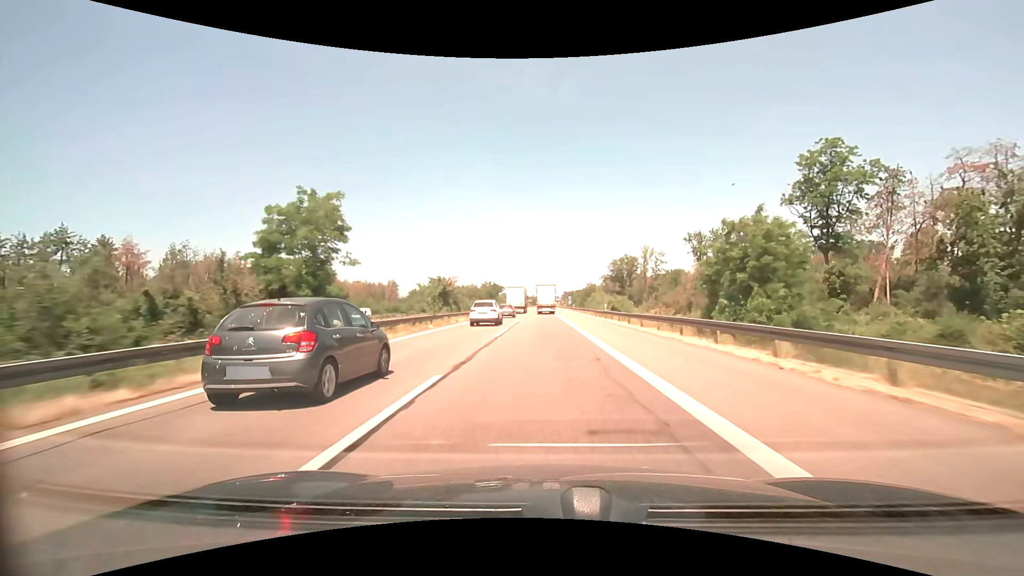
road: motorway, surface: asphalt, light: Day
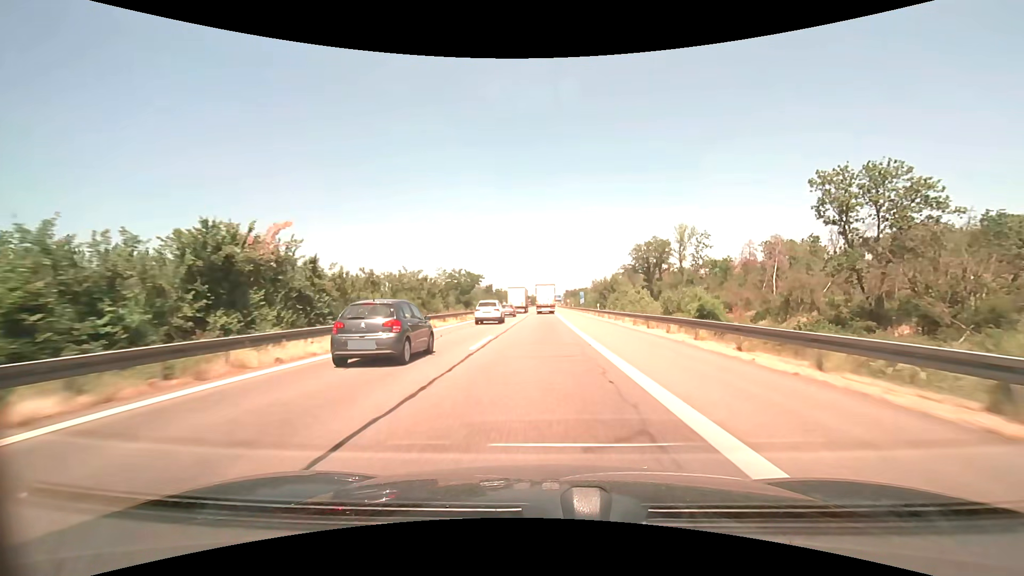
(-0.1, +42.3) m; 0°
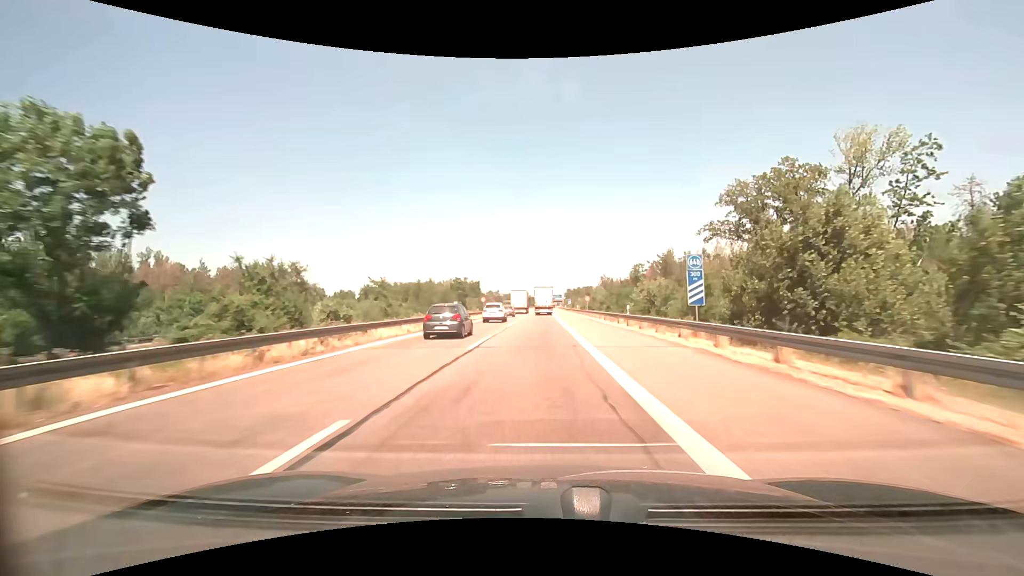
(+0.1, +66.5) m; 0°
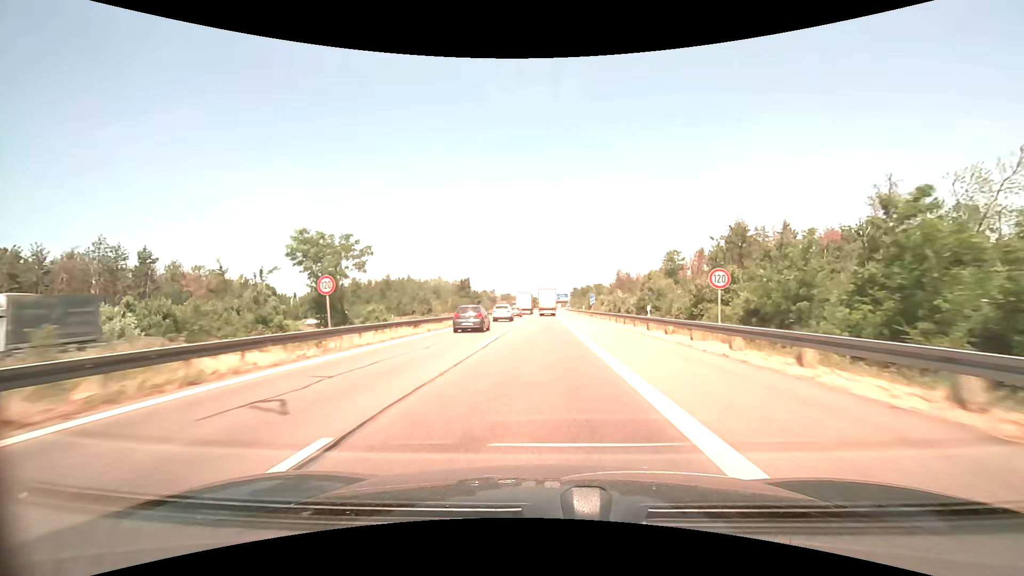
(-0.1, +52.8) m; 0°
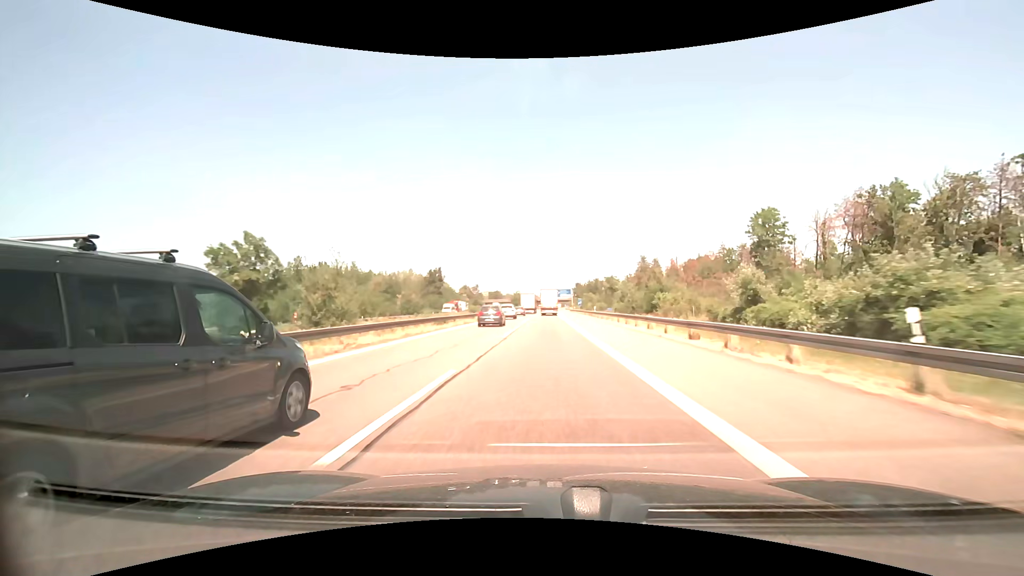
(-0.1, +67.2) m; 0°
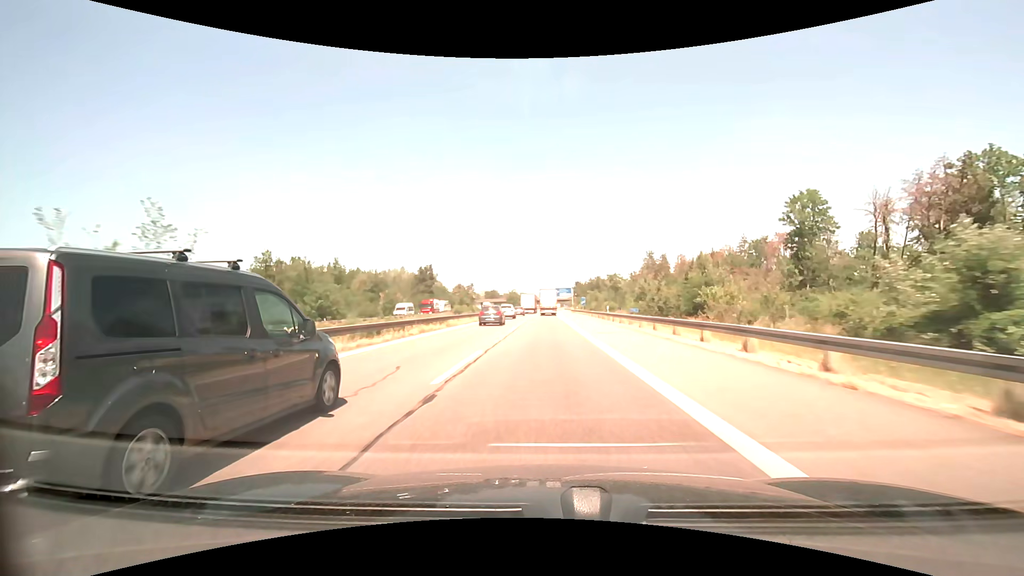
(0.0, +13.7) m; 0°
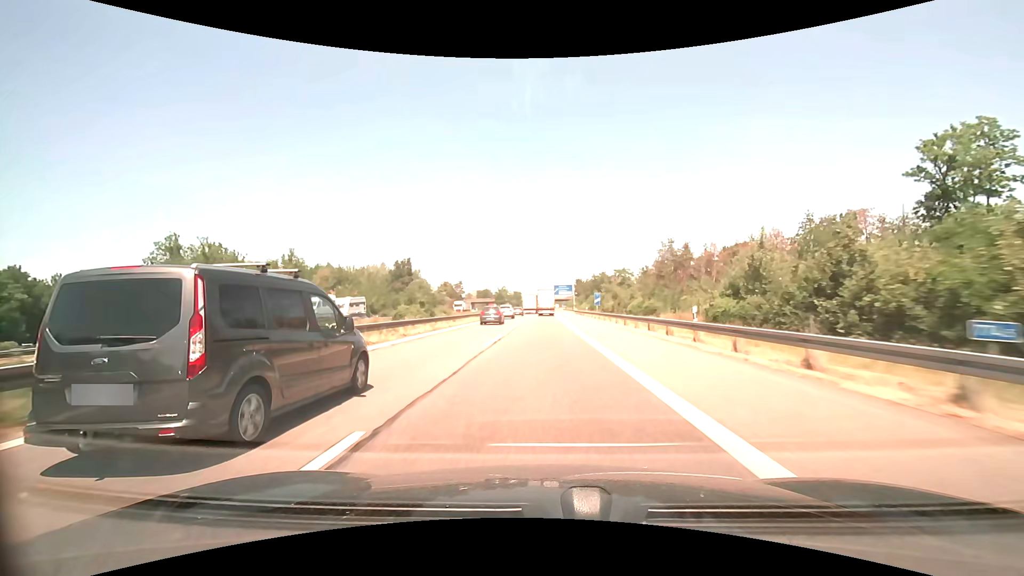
(+0.1, +27.6) m; 0°
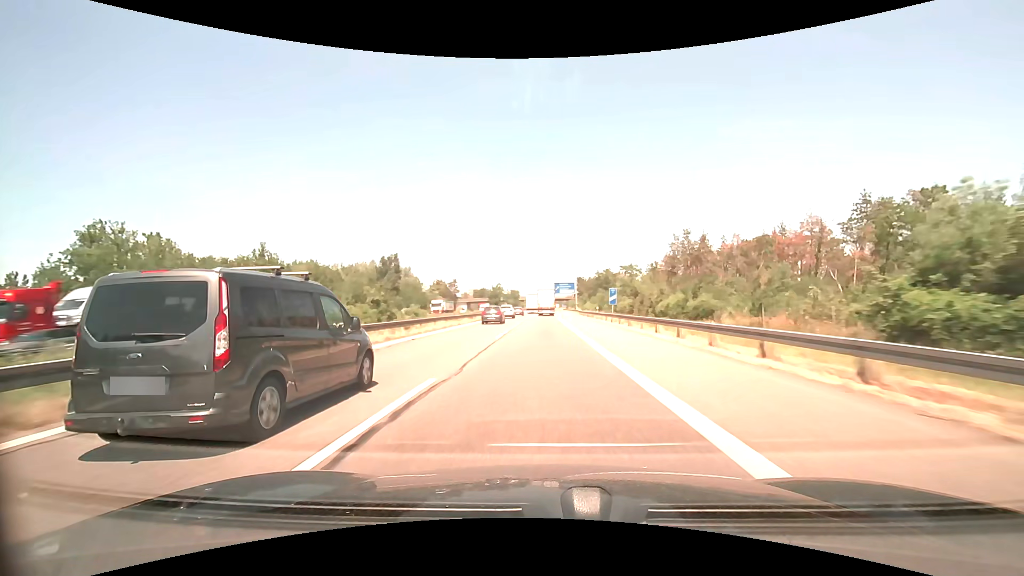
(0.0, +14.1) m; 0°
(0, +10) (0, +20) (0, +30) (0, +40) (0, +50) (0, +60) (0, +70) (0, +80) (0, +90) (0, +100) m
